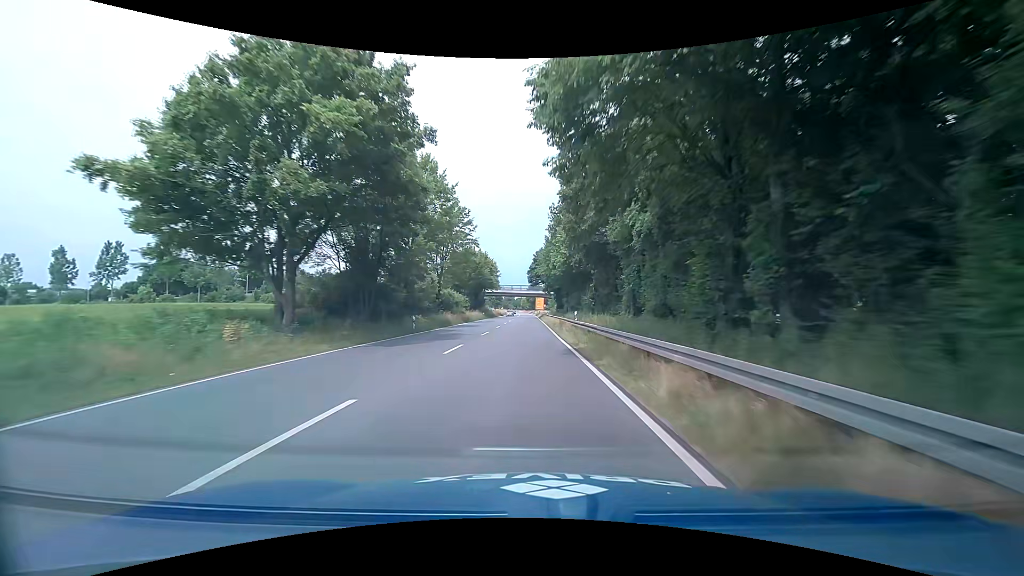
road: primary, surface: asphalt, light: Day
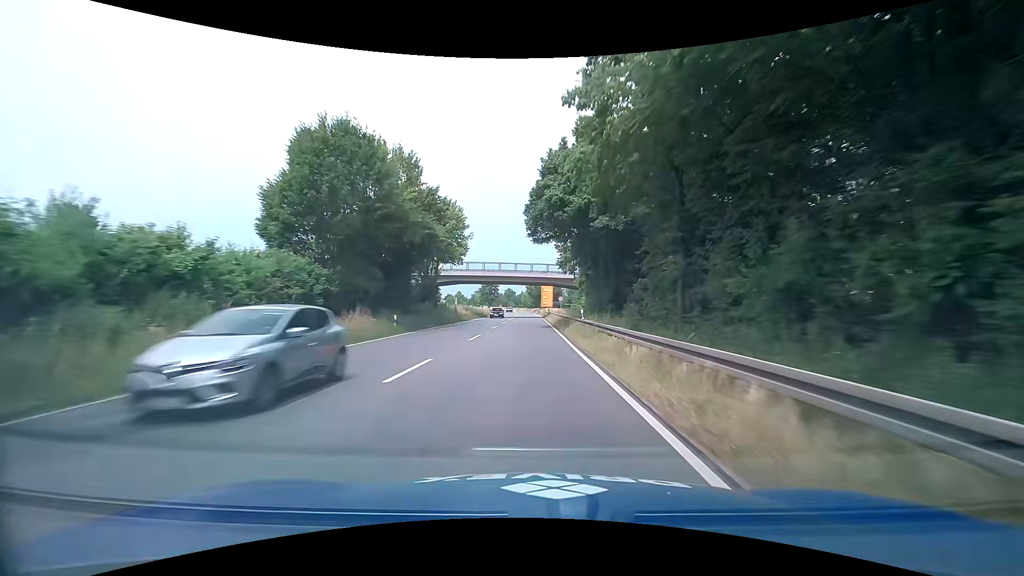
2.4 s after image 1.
(+0.3, +53.9) m; +1°
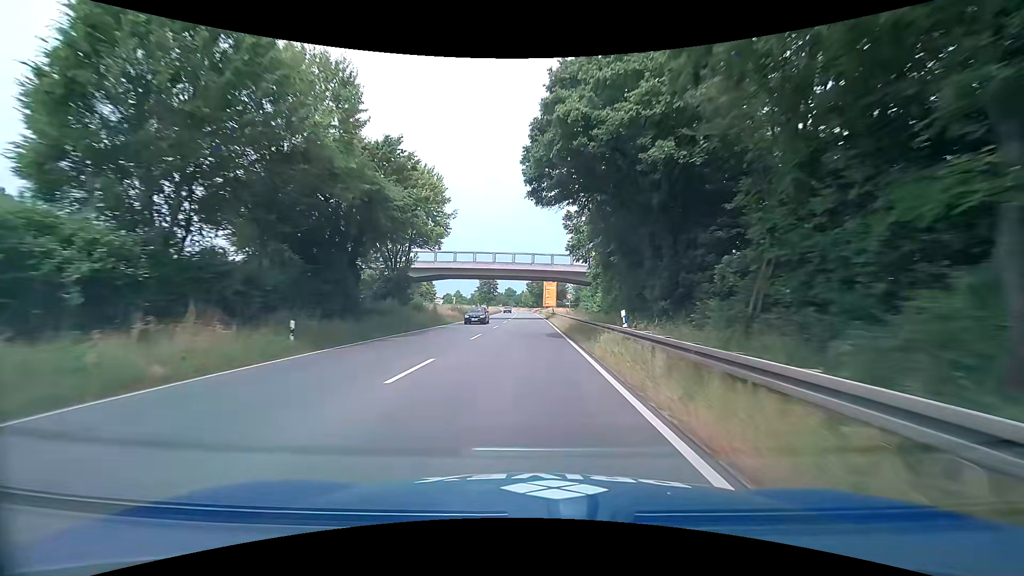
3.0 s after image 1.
(-0.1, +11.9) m; -1°
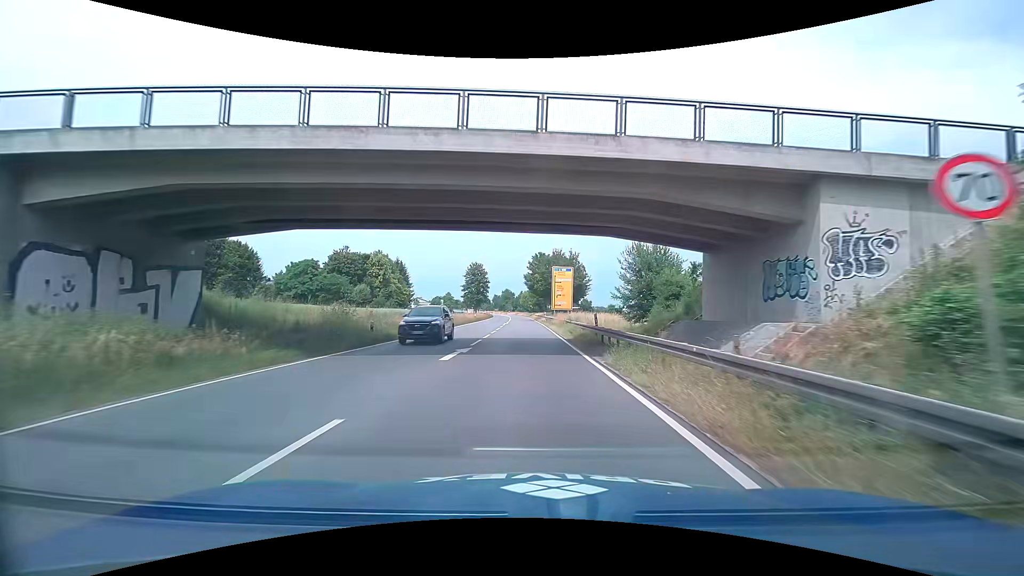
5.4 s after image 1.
(0.0, +42.4) m; -1°
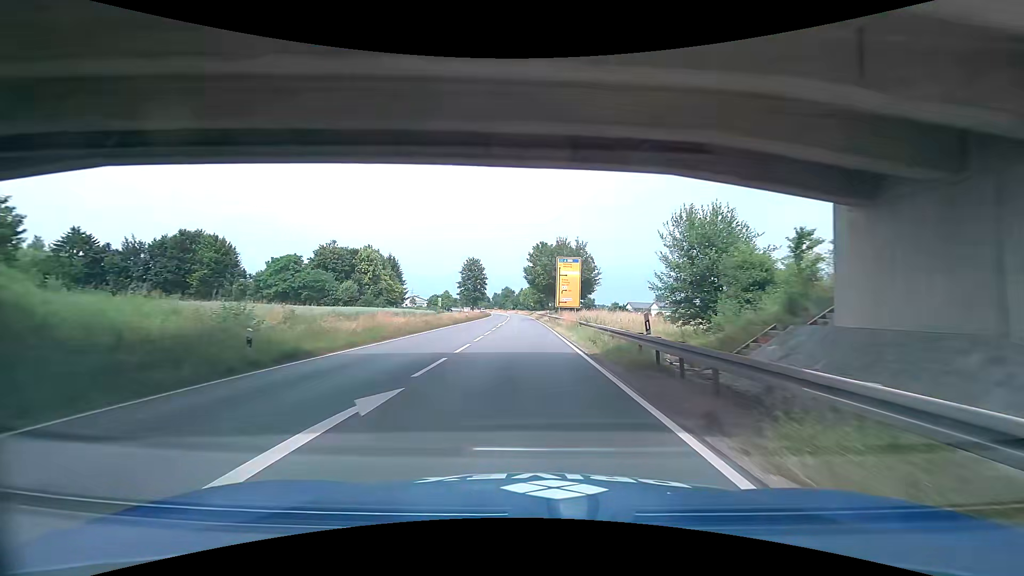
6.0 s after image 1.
(+0.1, +10.0) m; 0°
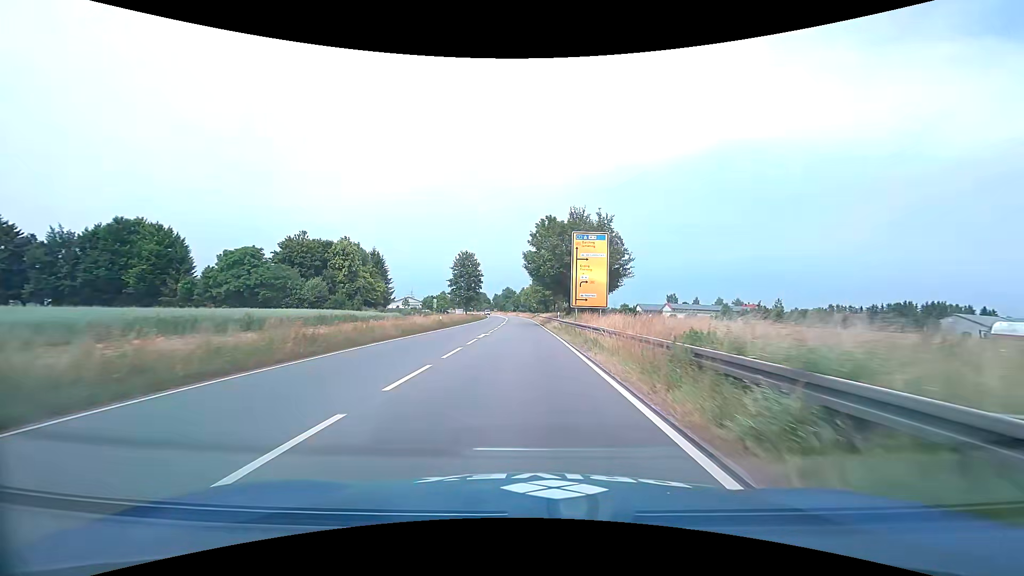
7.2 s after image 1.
(-0.2, +19.6) m; 0°
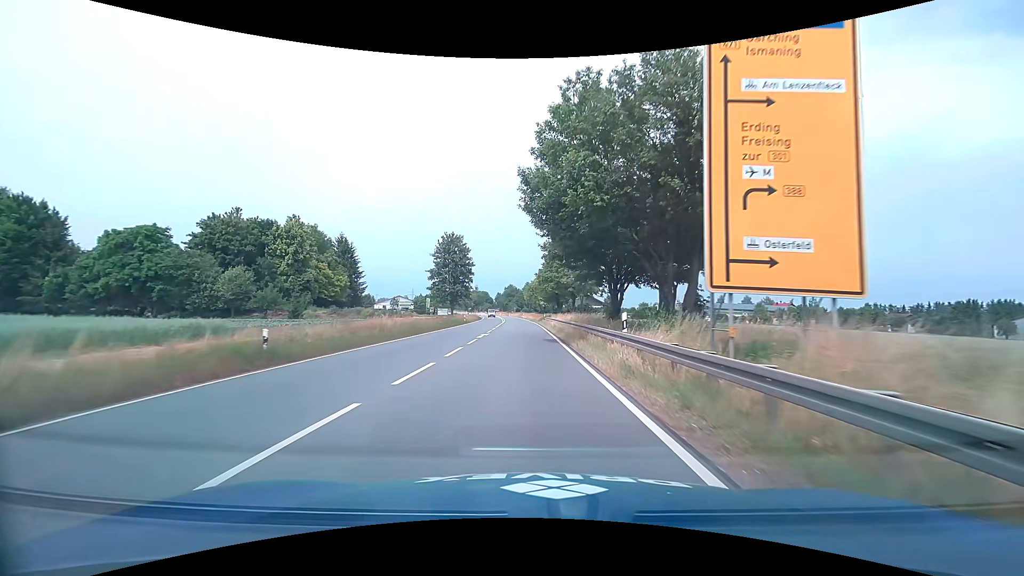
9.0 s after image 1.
(-0.3, +29.2) m; -1°
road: trunk
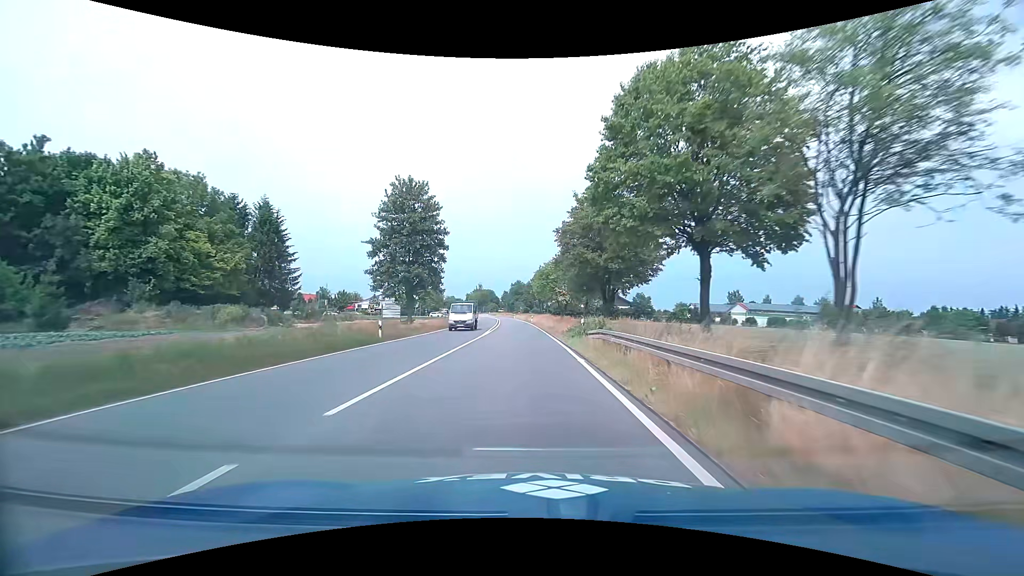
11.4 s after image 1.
(-0.4, +39.0) m; -1°
(0, +10) (0, +20) (0, +30) (-1, +40) (-1, +50) (-1, +60) (-2, +70) (-3, +80) (-4, +90) (-5, +100) m
